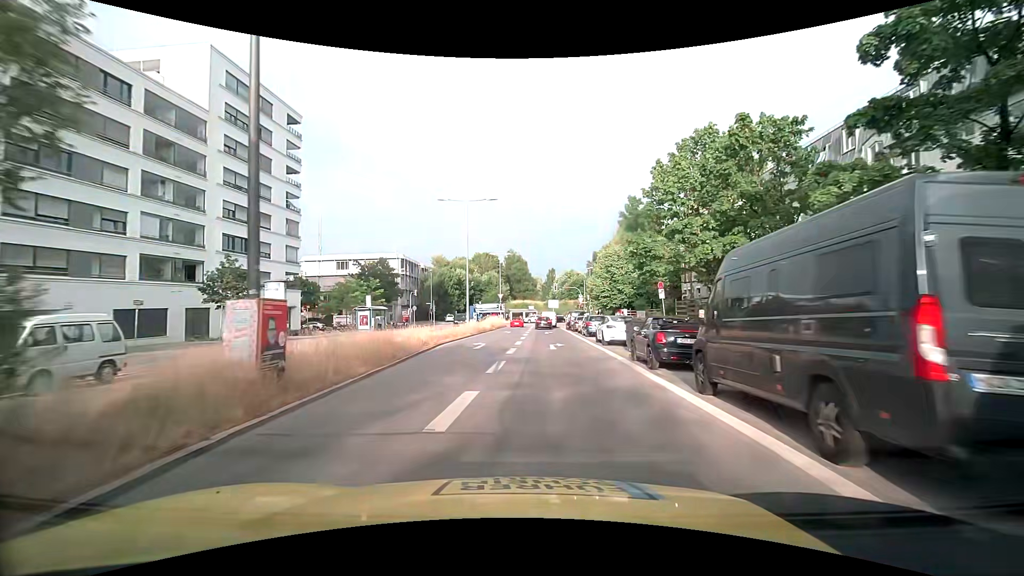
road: secondary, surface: asphalt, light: Day
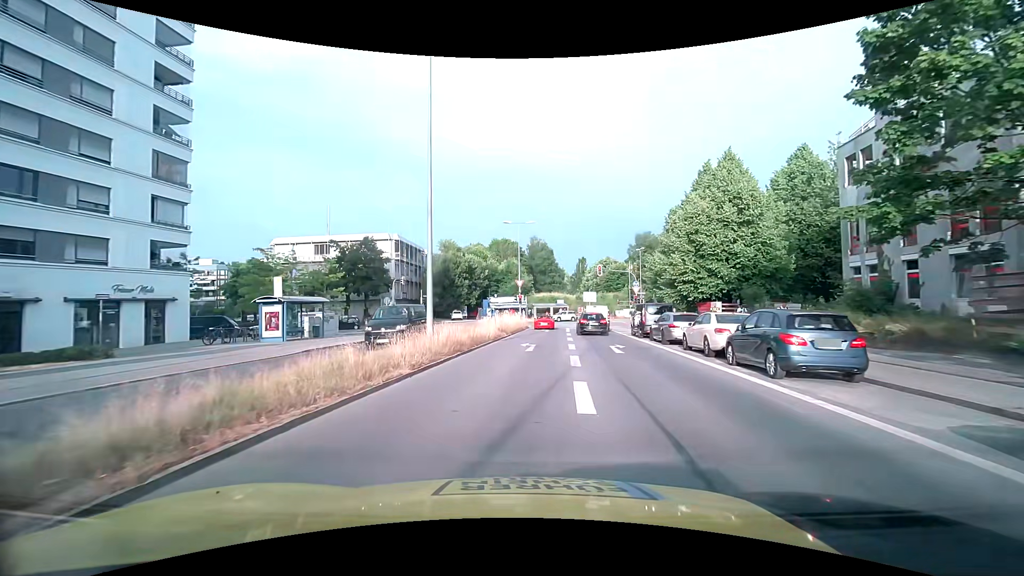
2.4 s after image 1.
(-0.8, +22.9) m; -3°
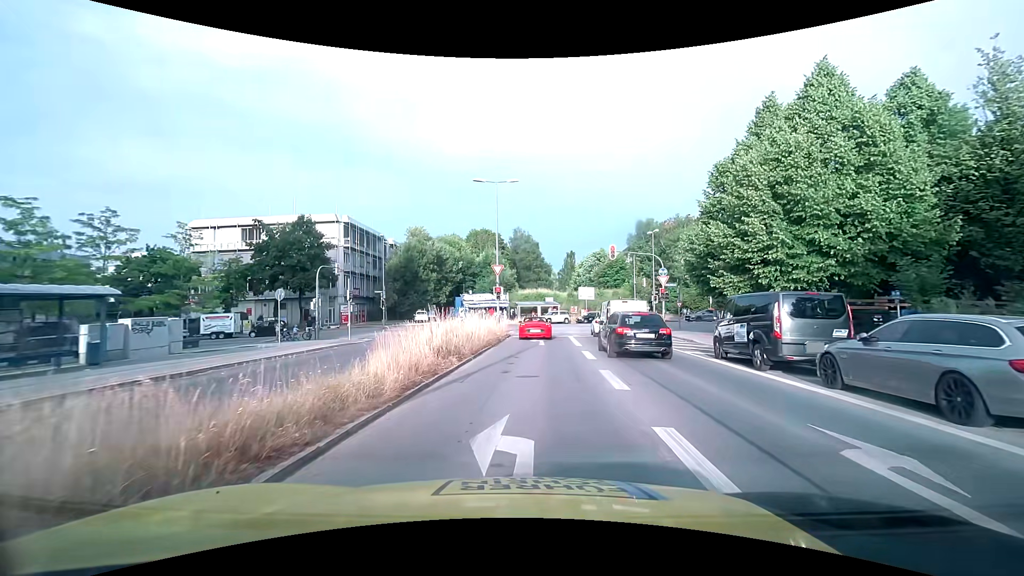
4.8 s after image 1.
(+0.1, +15.6) m; +1°
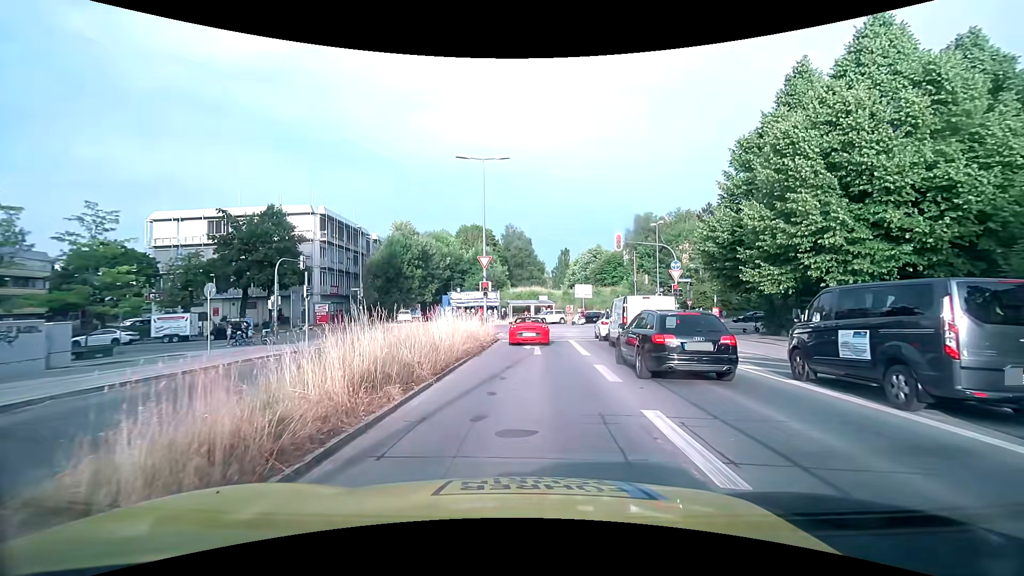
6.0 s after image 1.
(+0.1, +4.9) m; +1°
(0, +10) (0, +20) (+1, +30) (-1, +40) (-9, +45) (-19, +45) (-29, +43) (-39, +41) (-48, +39) (-58, +37) m
